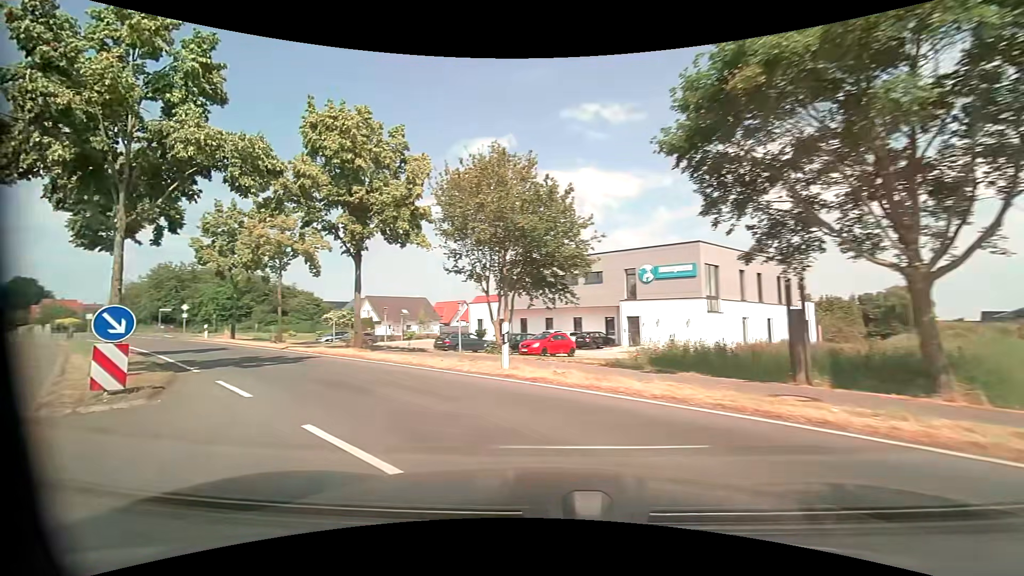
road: primary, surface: asphalt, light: Day
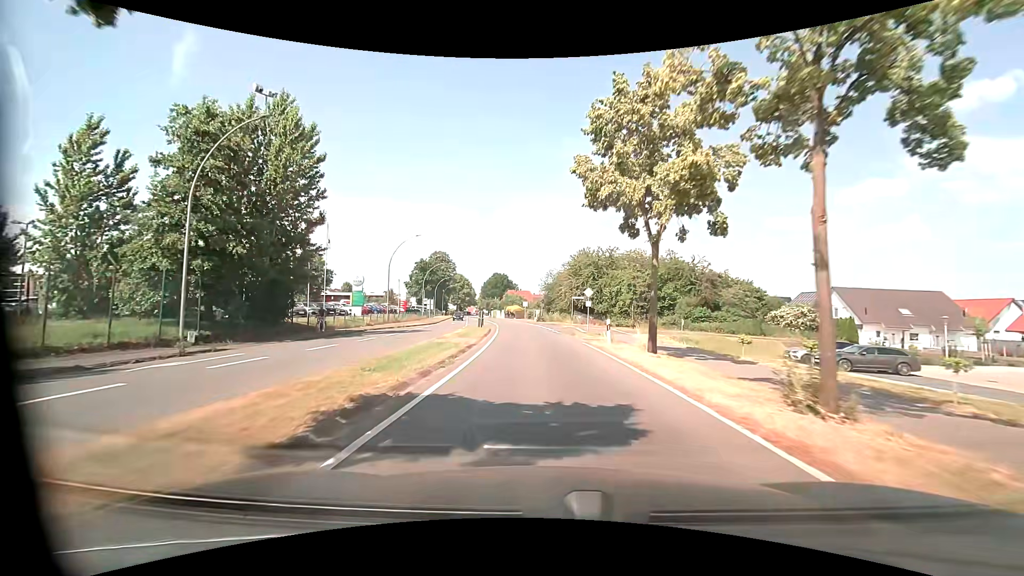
(-10.8, +18.2) m; -47°
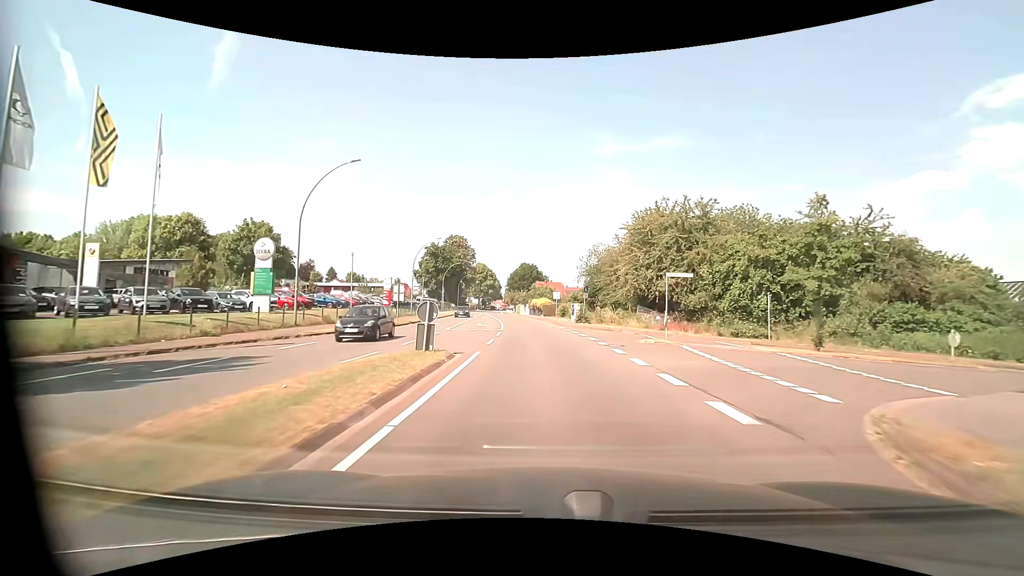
(-0.7, +27.1) m; -3°
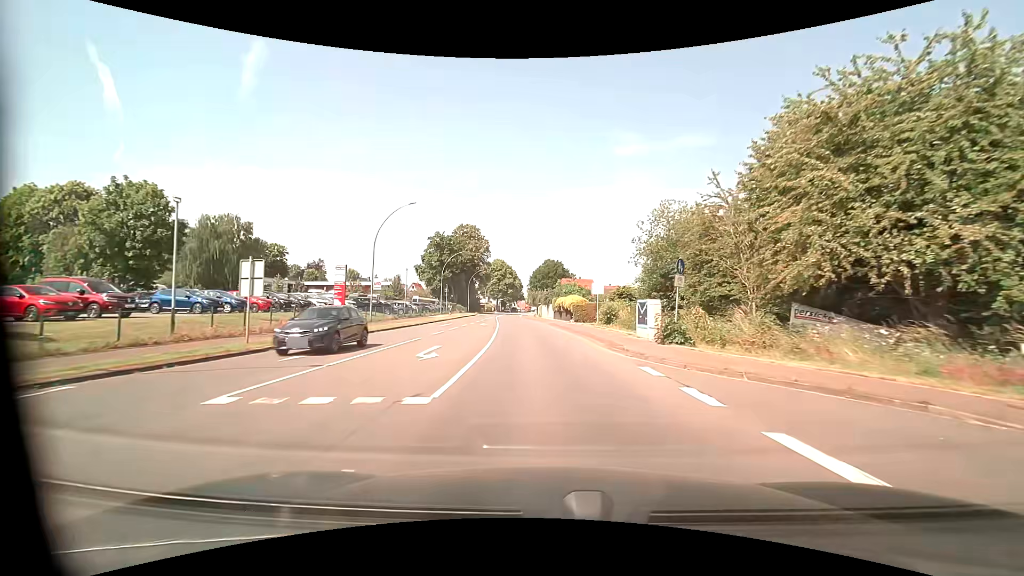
(-0.5, +23.5) m; -3°
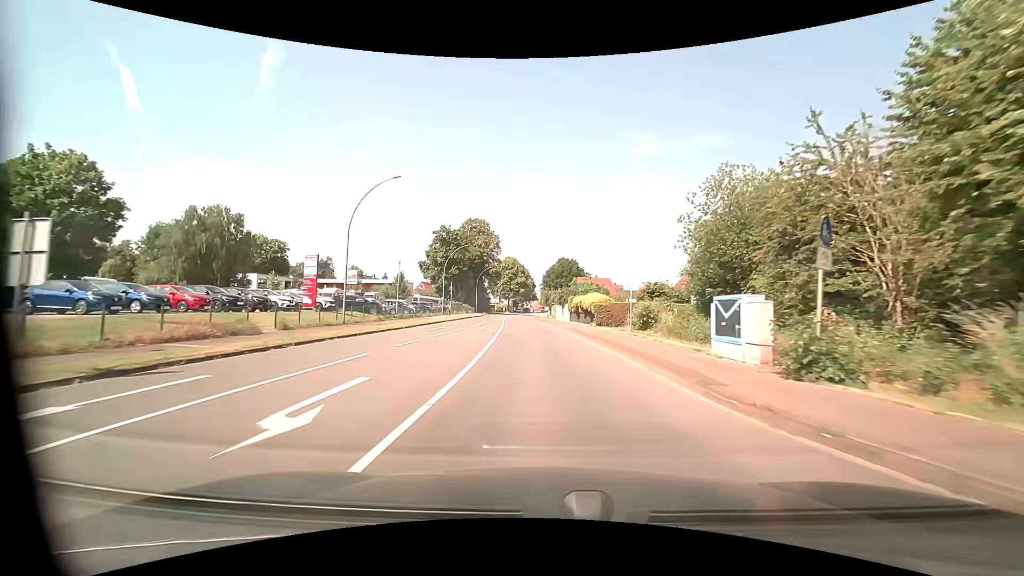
(-0.1, +8.5) m; -1°
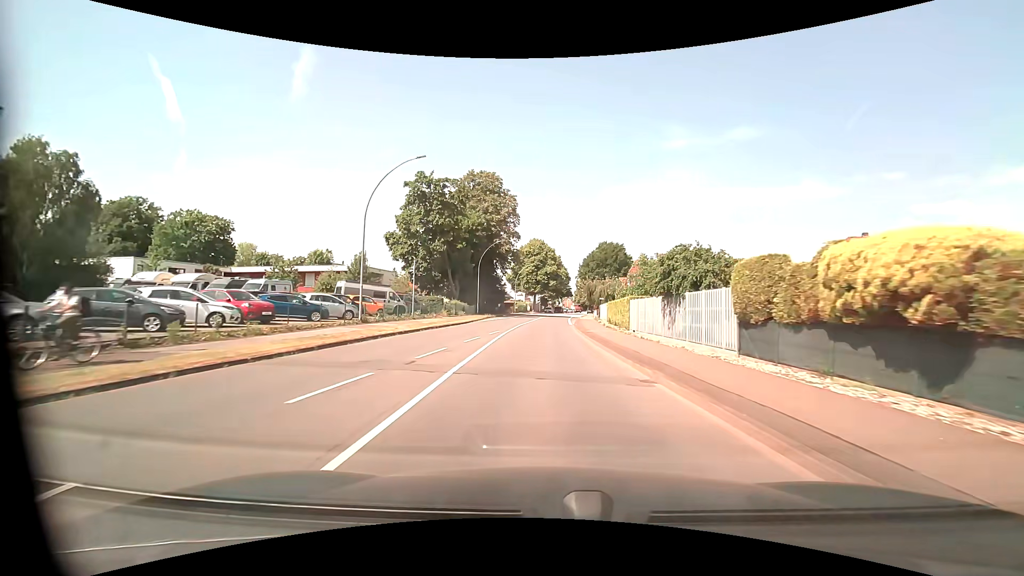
(-1.6, +41.0) m; -3°
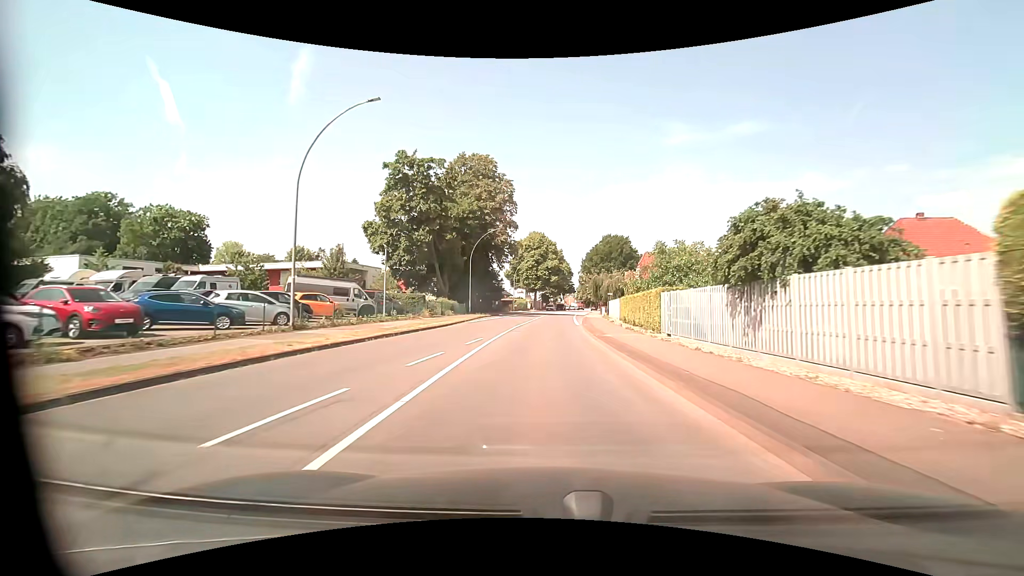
(0.0, +8.1) m; 0°
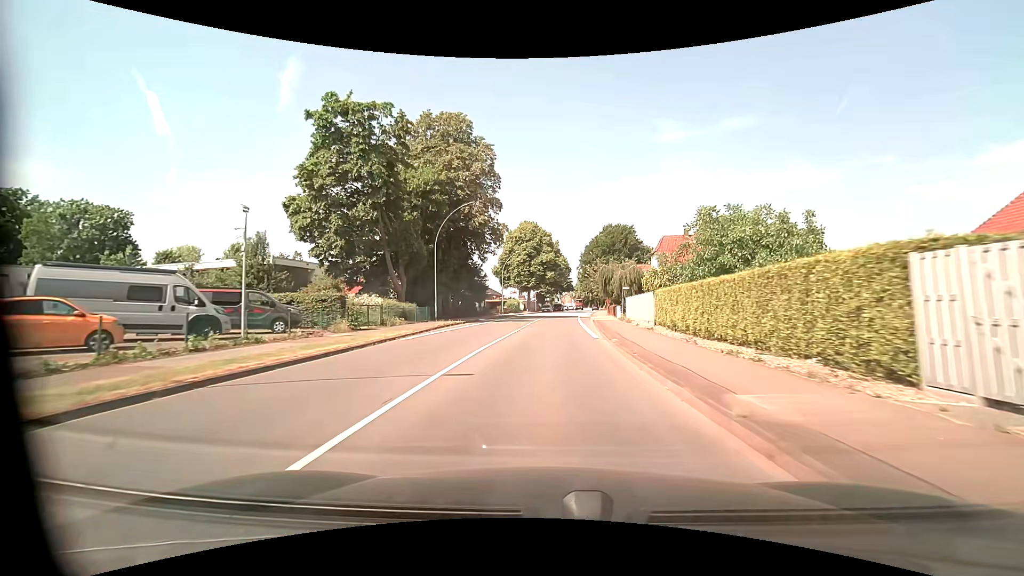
(0.0, +16.2) m; 0°
